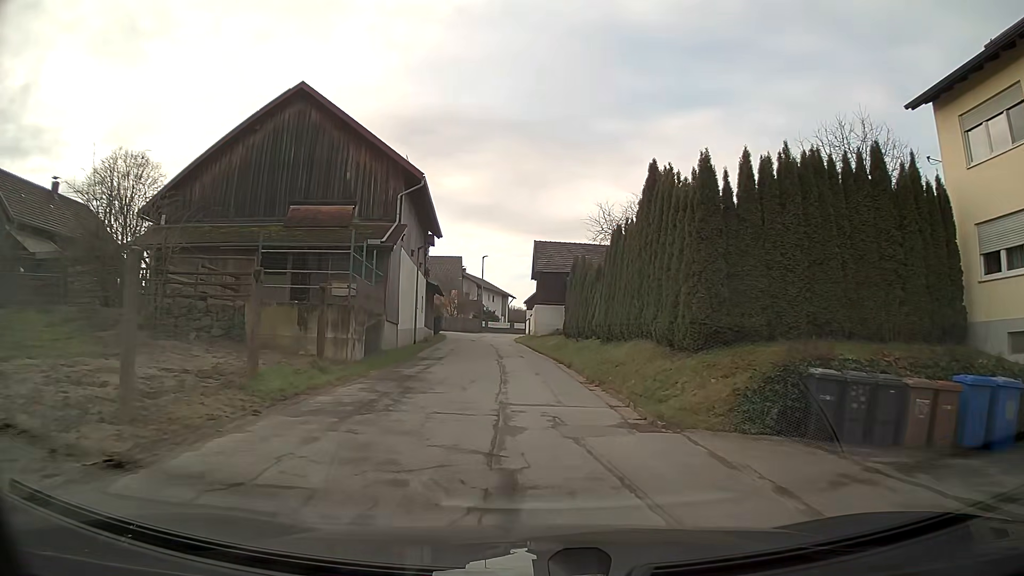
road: unclassified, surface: asphalt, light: Day
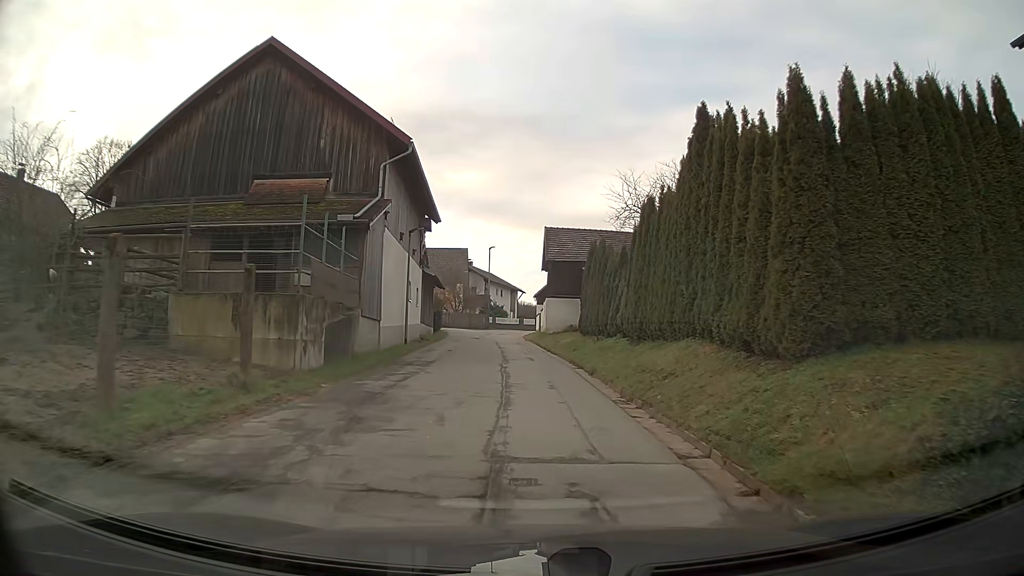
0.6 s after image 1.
(0.0, +4.9) m; -1°
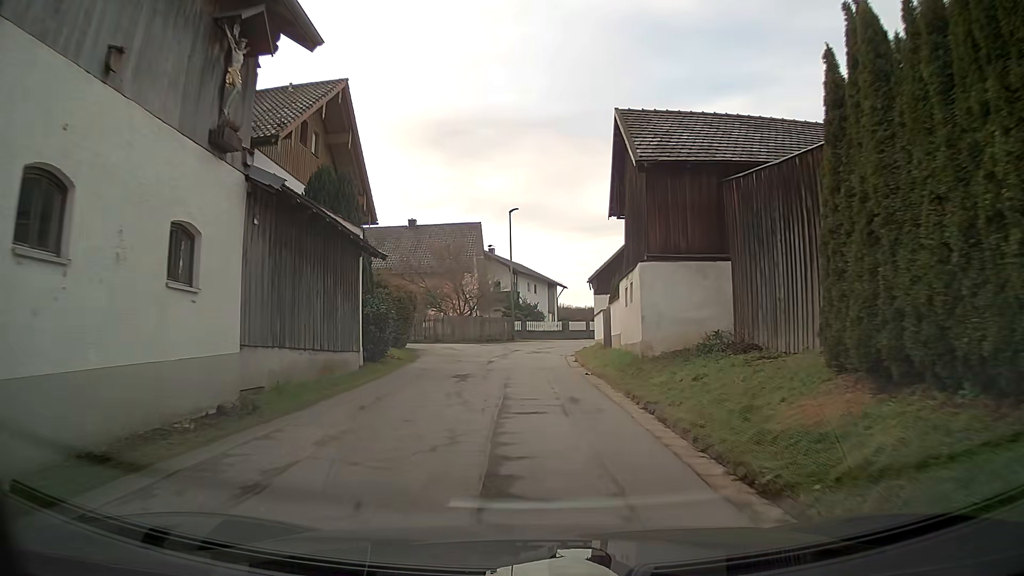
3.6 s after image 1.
(-0.8, +25.4) m; -3°
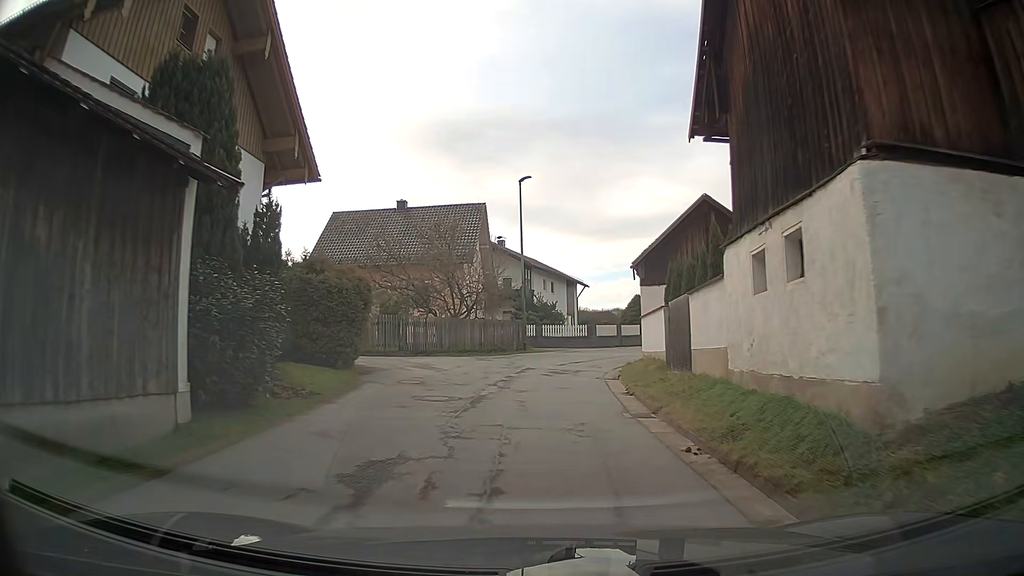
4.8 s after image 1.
(-0.1, +10.2) m; -2°
(0, +10) (+2, +20) (+5, +29) (+11, +38) (+18, +44) (+27, +49) (+36, +52) (+46, +52) (+56, +51) (+66, +50) m
